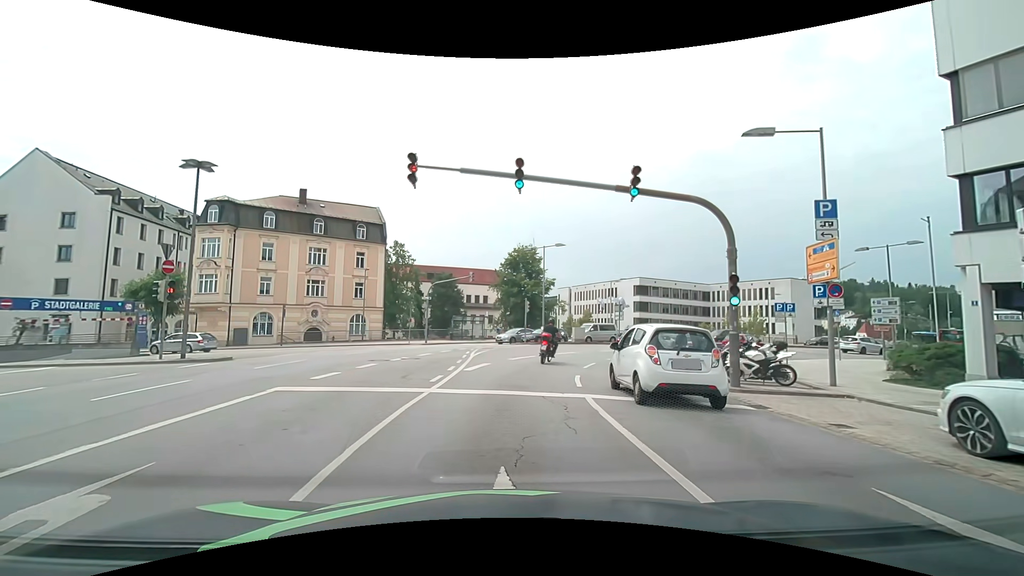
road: primary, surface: asphalt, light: Day
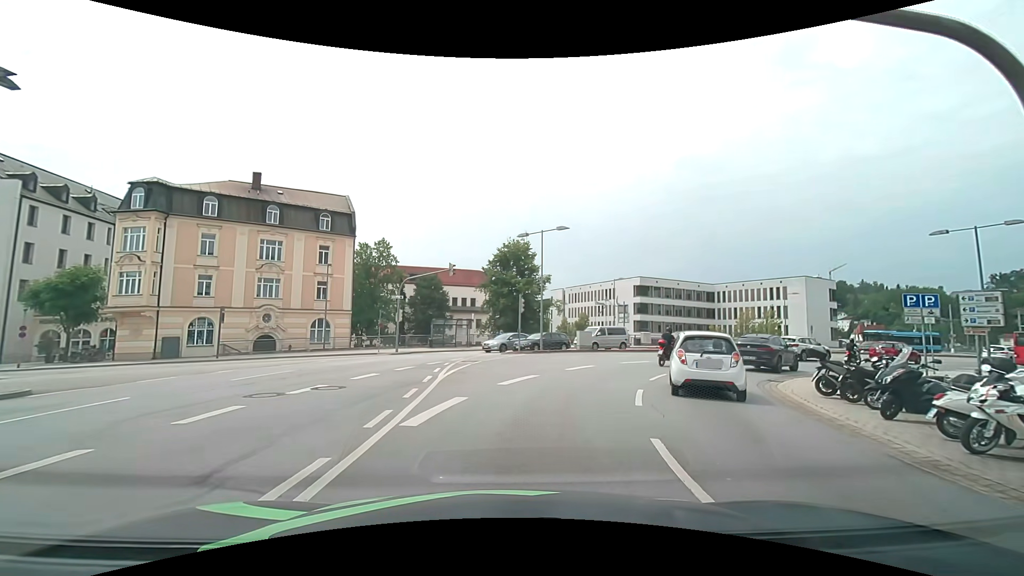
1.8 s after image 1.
(-0.1, +8.3) m; +1°
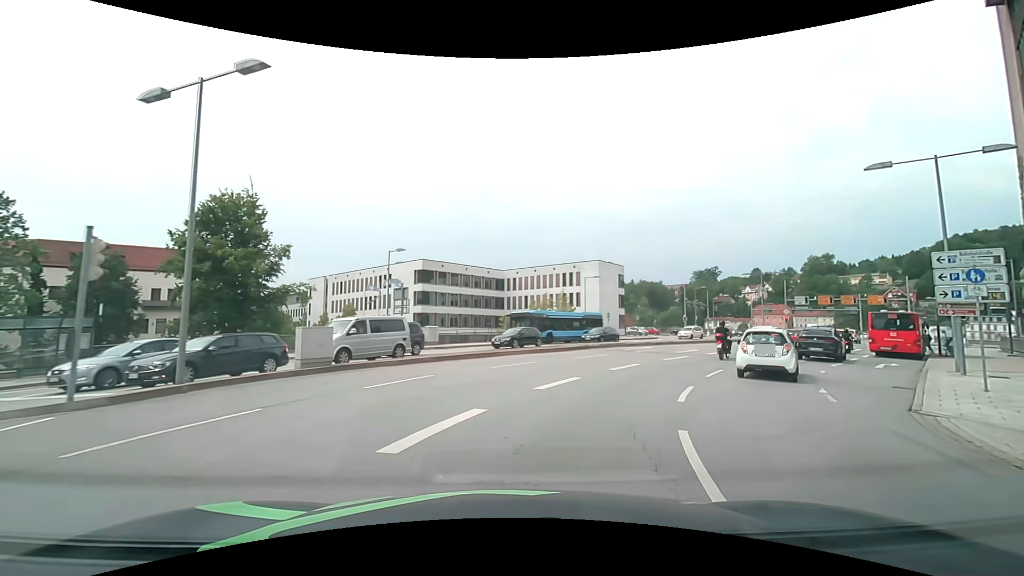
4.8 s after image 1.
(+3.4, +18.3) m; +26°
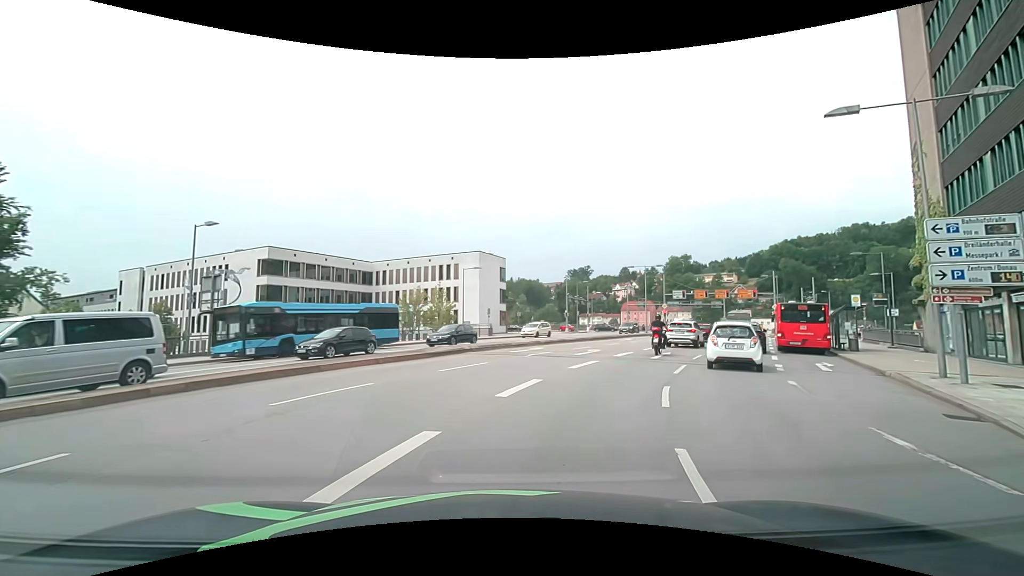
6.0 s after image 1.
(+0.8, +7.4) m; +13°
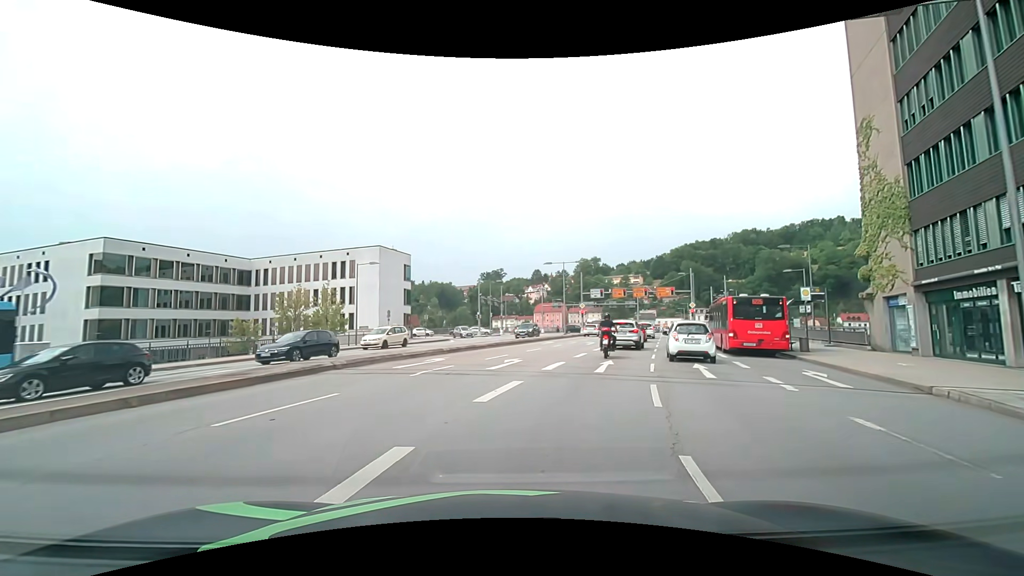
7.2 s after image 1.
(+0.6, +6.5) m; +9°
